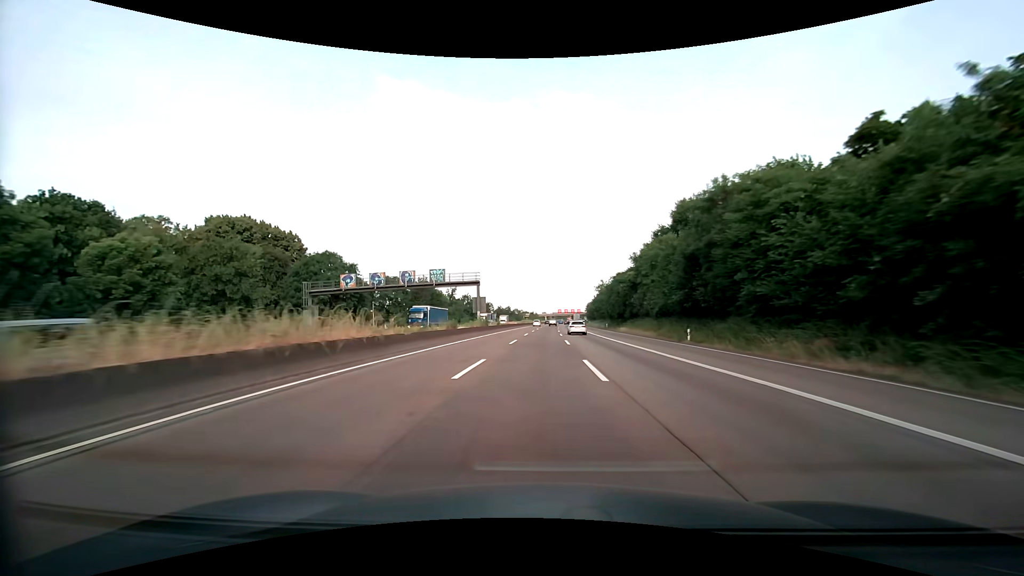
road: motorway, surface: asphalt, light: Day
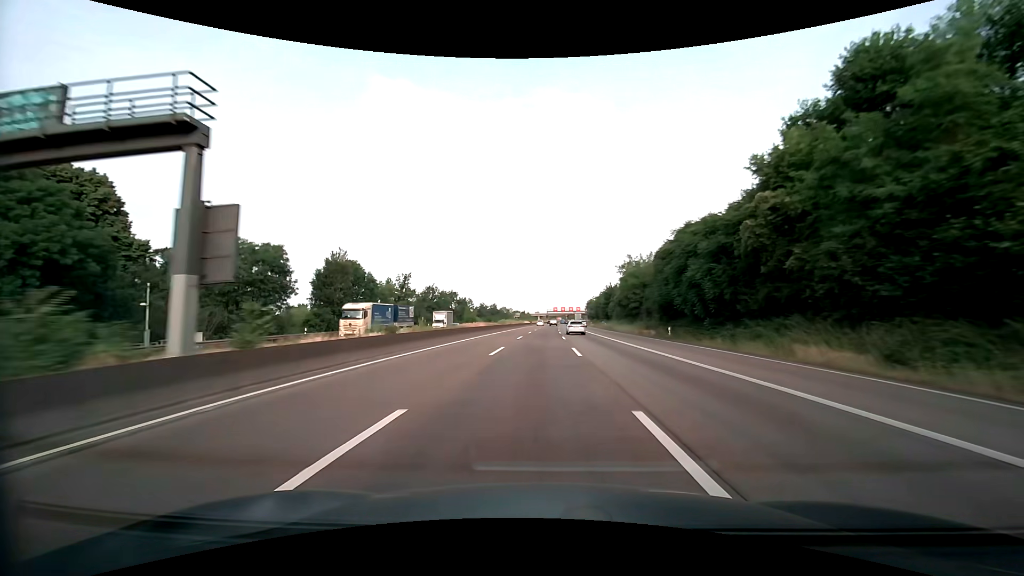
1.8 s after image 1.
(+0.4, +46.0) m; +1°
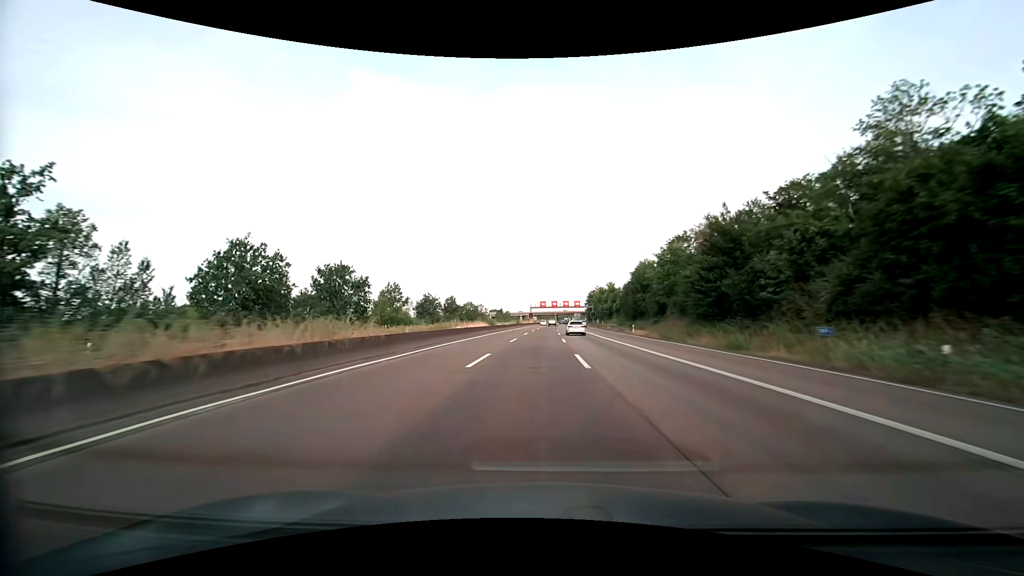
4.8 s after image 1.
(+0.9, +76.9) m; +2°
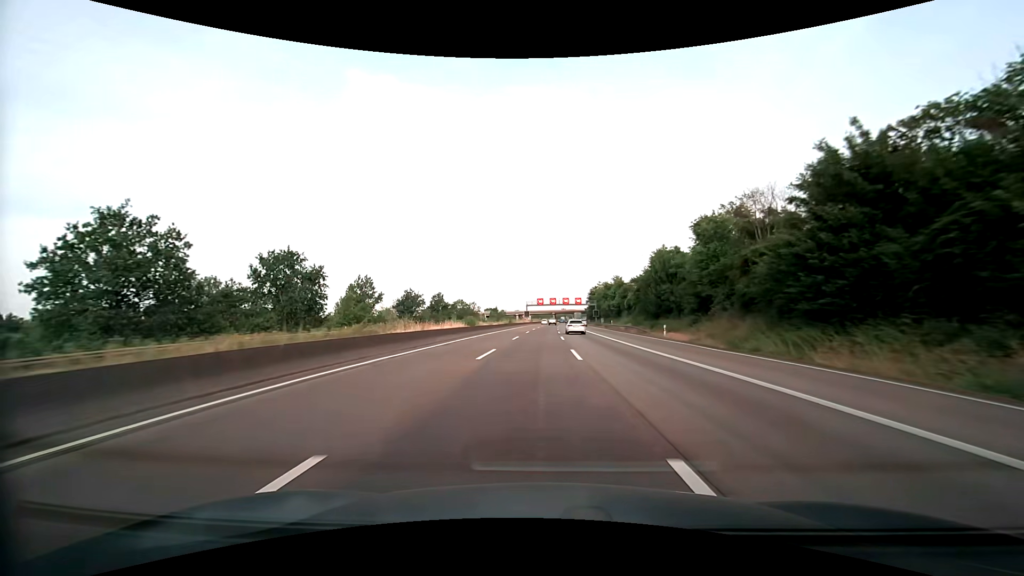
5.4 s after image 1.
(0.0, +15.4) m; 0°
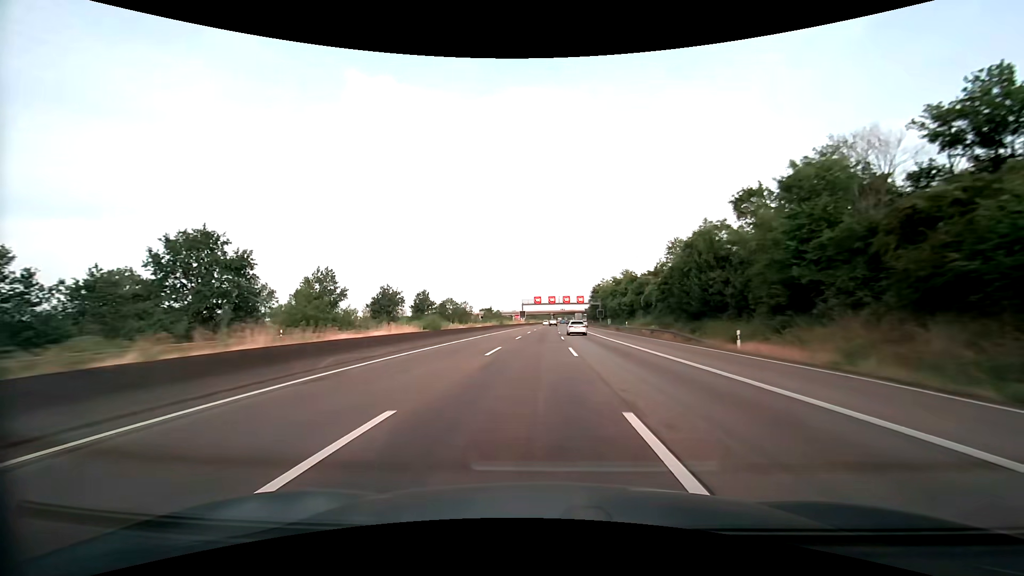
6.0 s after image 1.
(0.0, +15.5) m; 0°
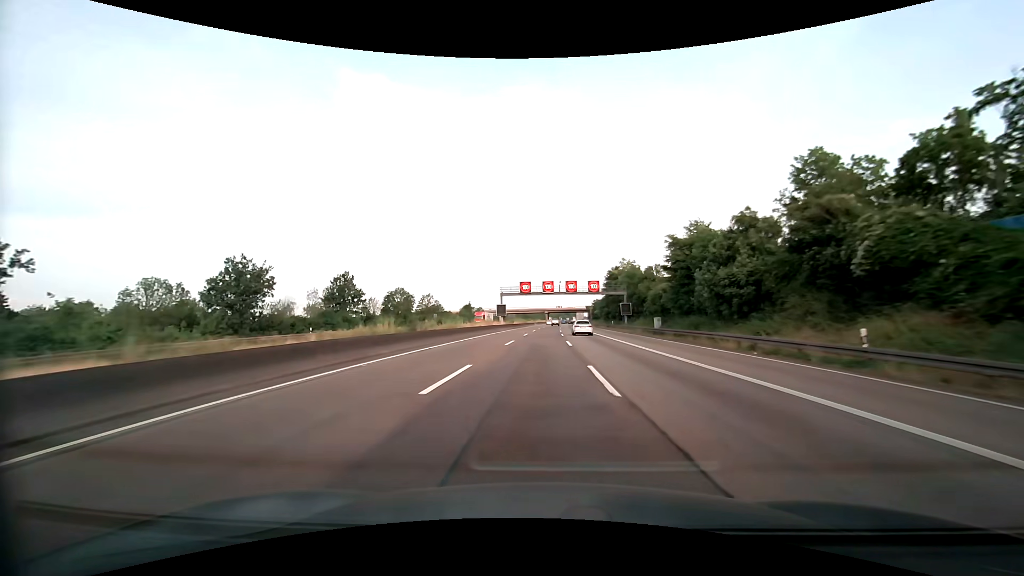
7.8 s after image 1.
(+0.3, +46.4) m; +1°
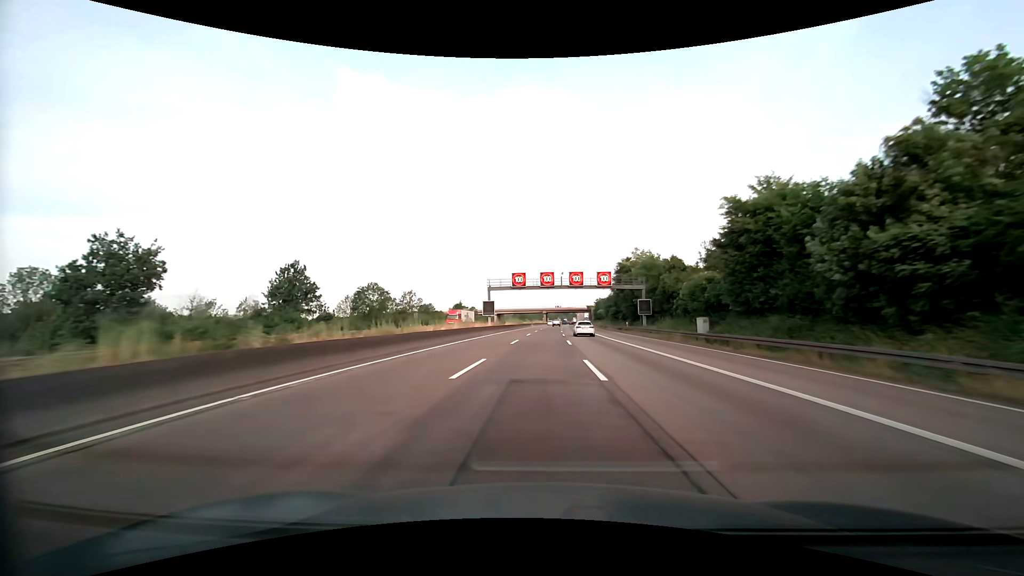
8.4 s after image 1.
(0.0, +15.5) m; 0°
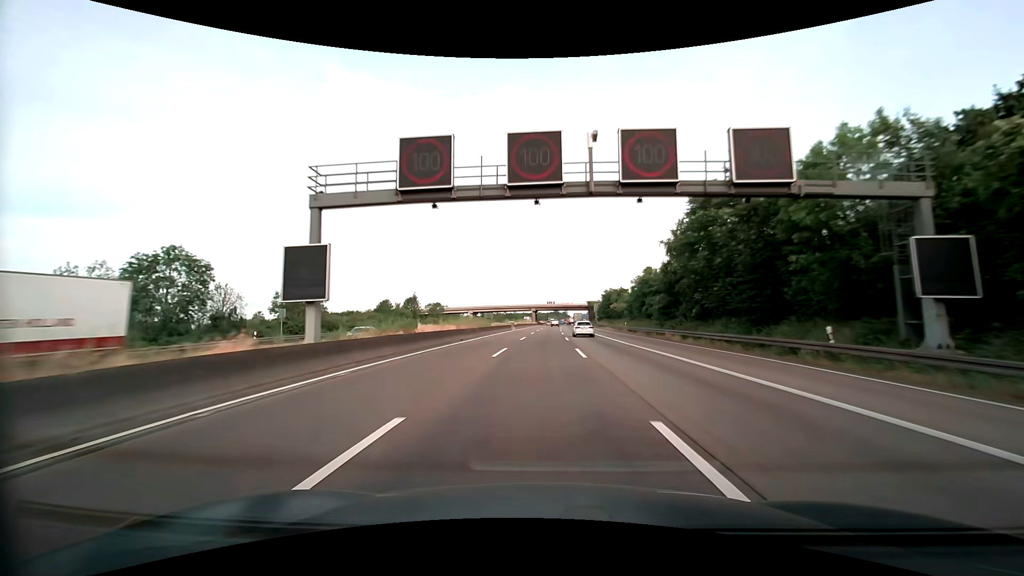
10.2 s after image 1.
(+0.4, +46.5) m; +1°
(0, +10) (0, +20) (0, +30) (0, +40) (+1, +50) (+1, +60) (+1, +70) (+1, +80) (+2, +90) (+2, +100) m
